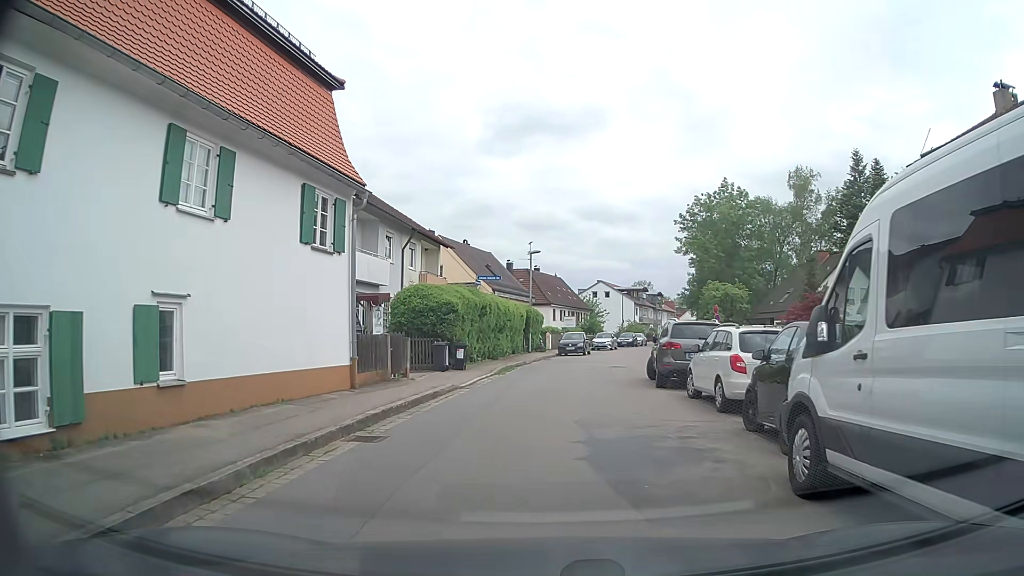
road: tertiary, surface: asphalt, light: Day
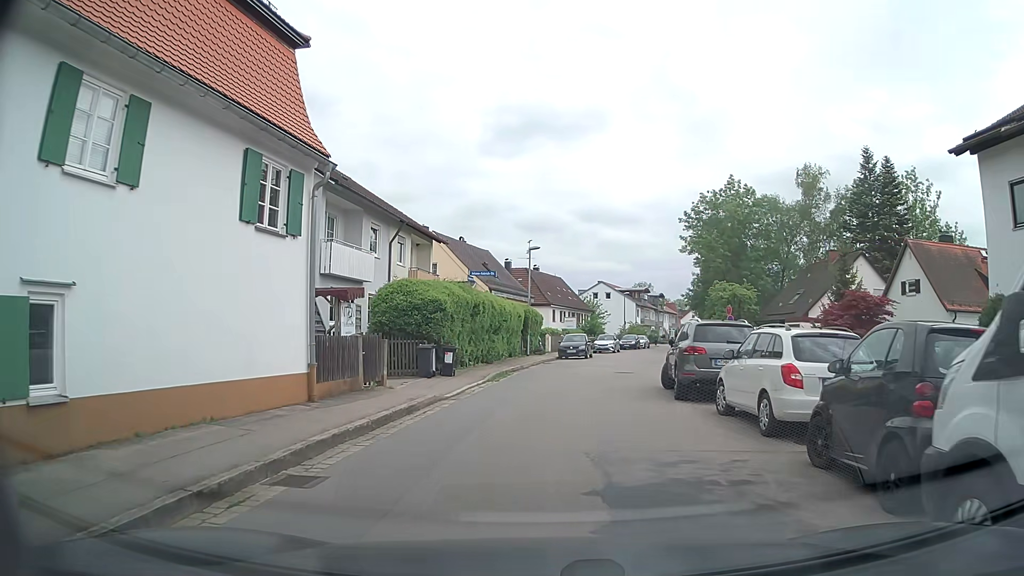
(0.0, +2.6) m; 0°
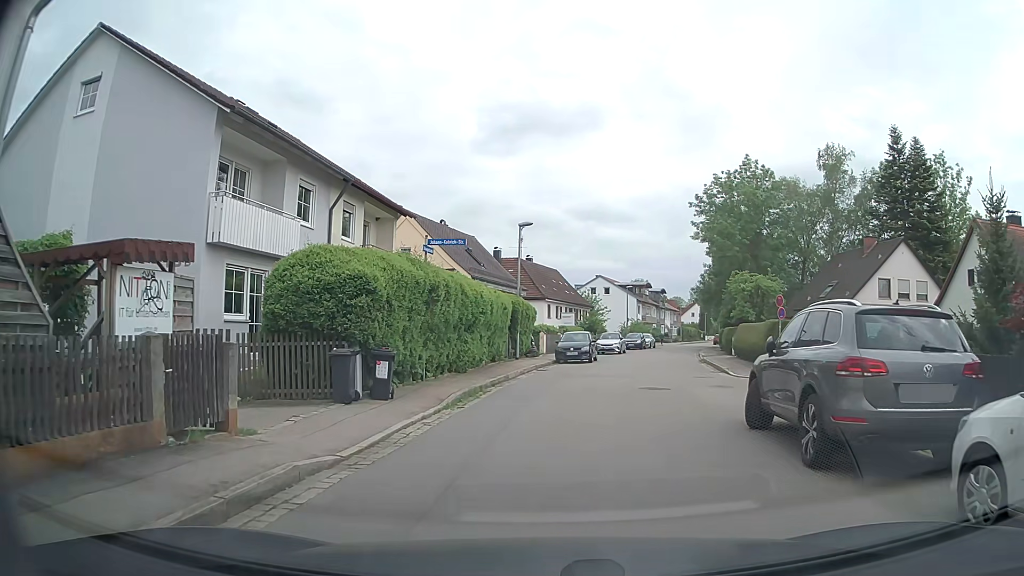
(+0.1, +7.6) m; +1°
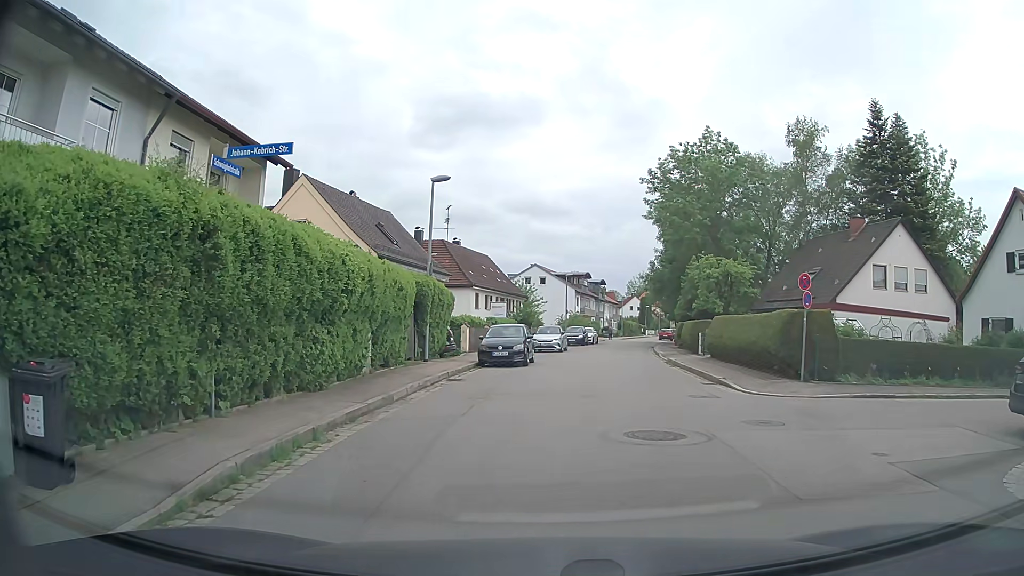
(+0.3, +7.6) m; +5°
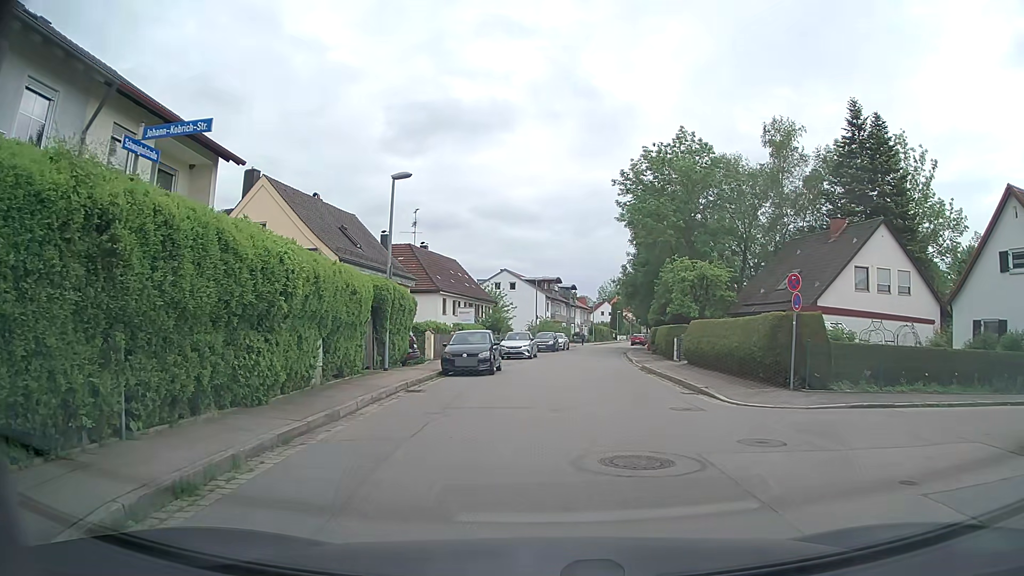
(+0.1, +1.4) m; +4°
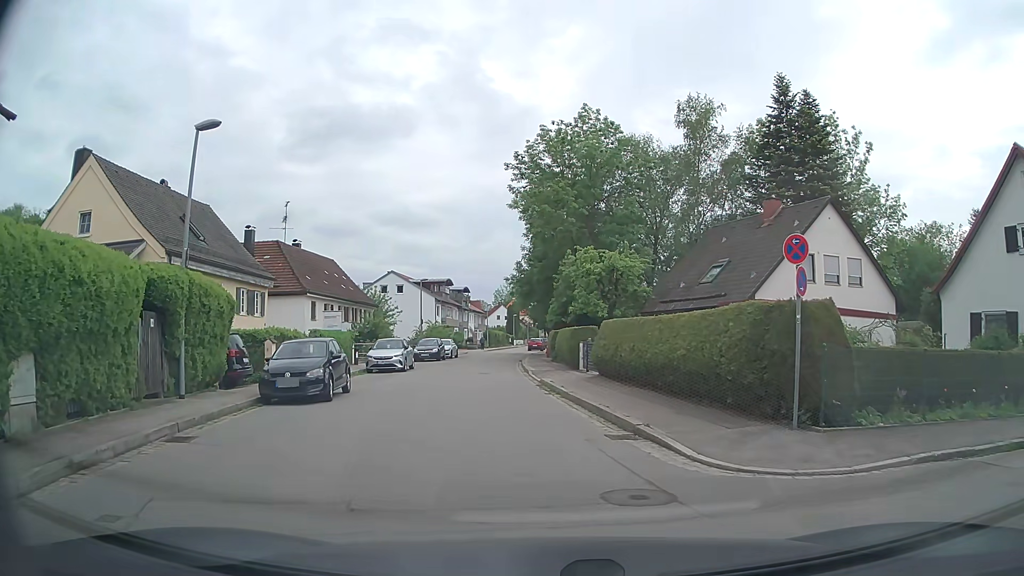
(+0.6, +6.5) m; +8°
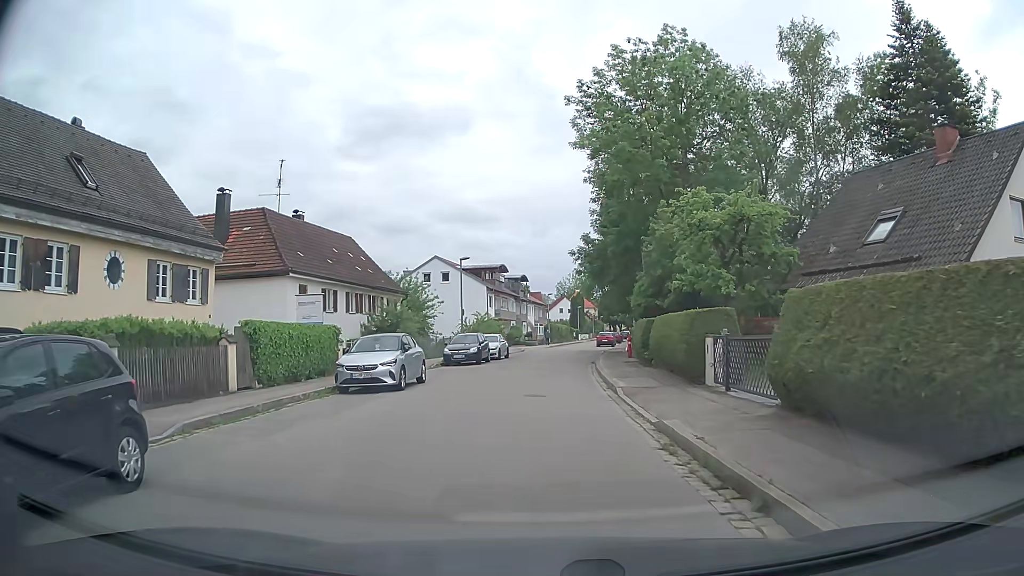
(-0.6, +12.4) m; -5°
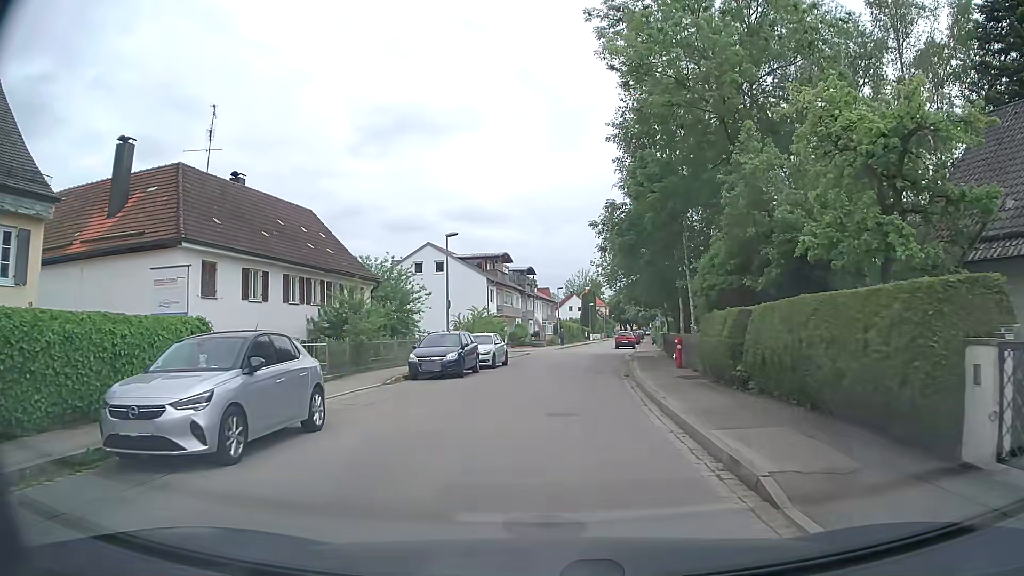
(-0.1, +10.2) m; 0°
(0, +10) (0, +20) (+1, +30) (+2, +40) (+3, +50) (+4, +60) (+5, +70) (+7, +80) (+9, +89) (+10, +99) m
